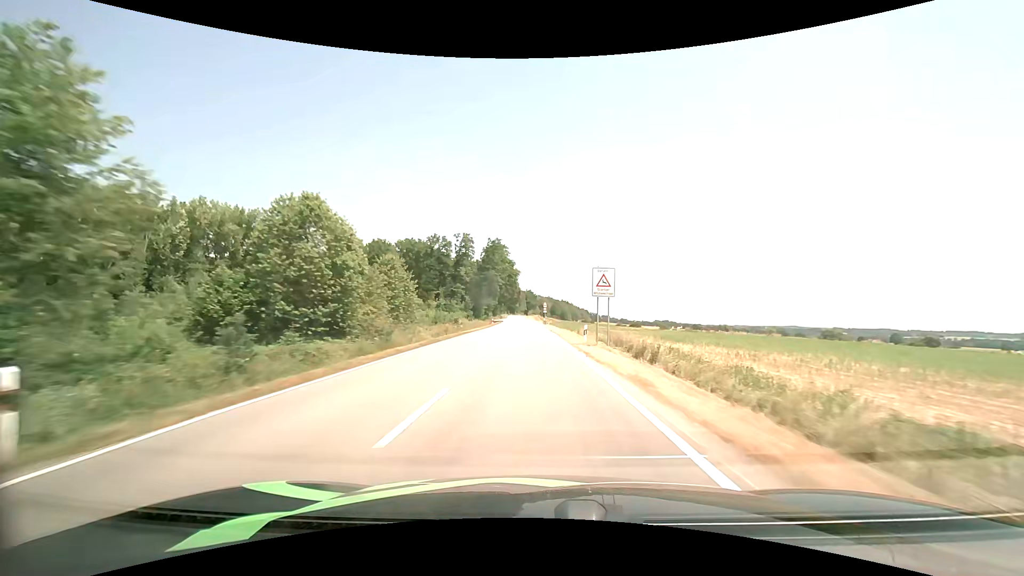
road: tertiary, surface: asphalt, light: Day
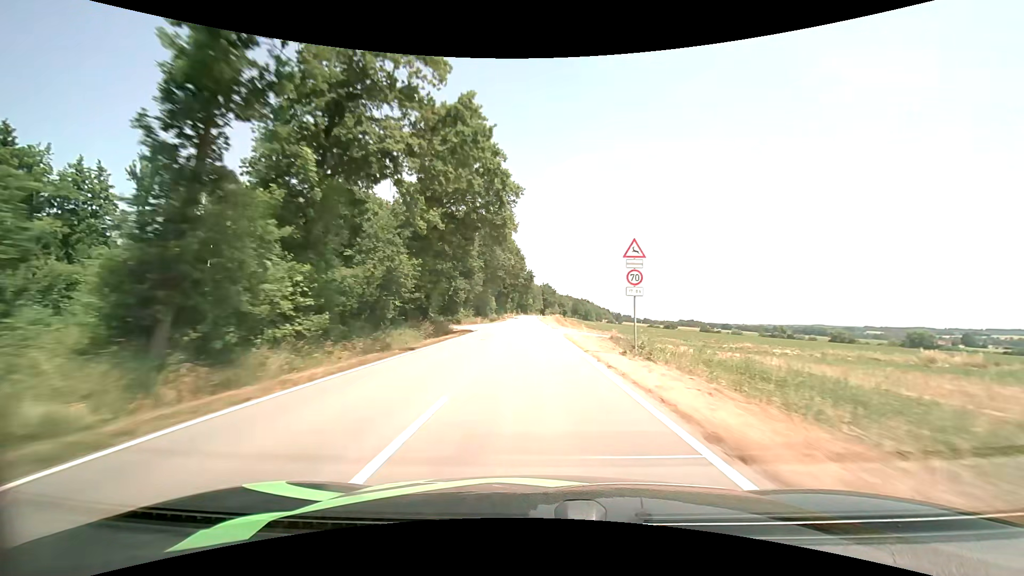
(-1.4, +75.9) m; -2°
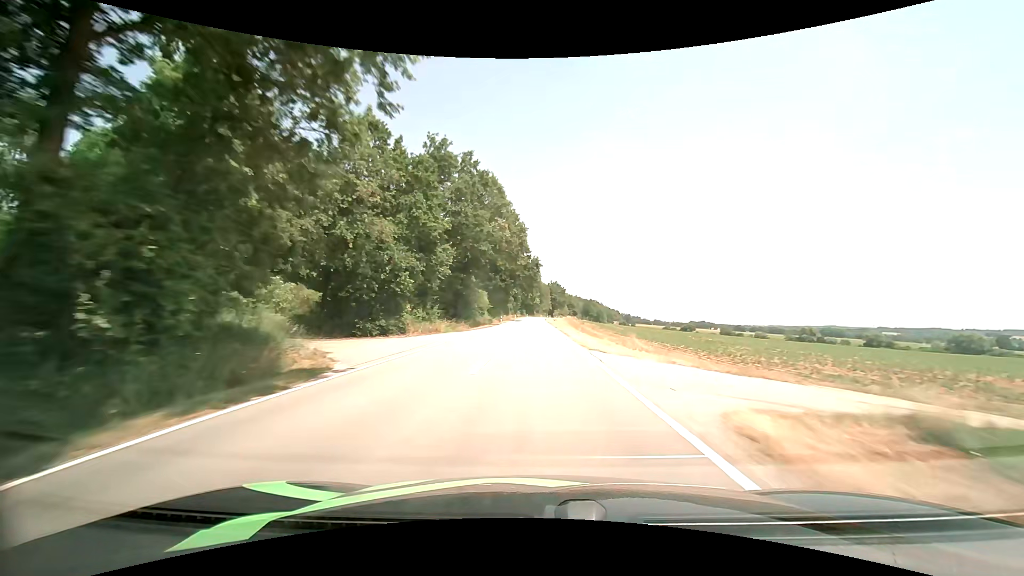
(-0.2, +30.3) m; -1°
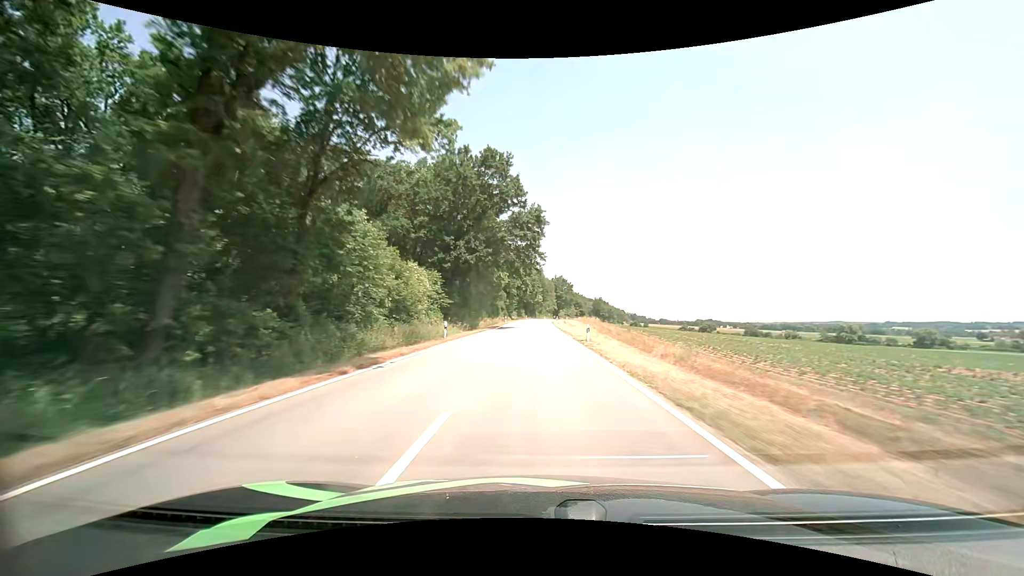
(-0.1, +45.5) m; 0°
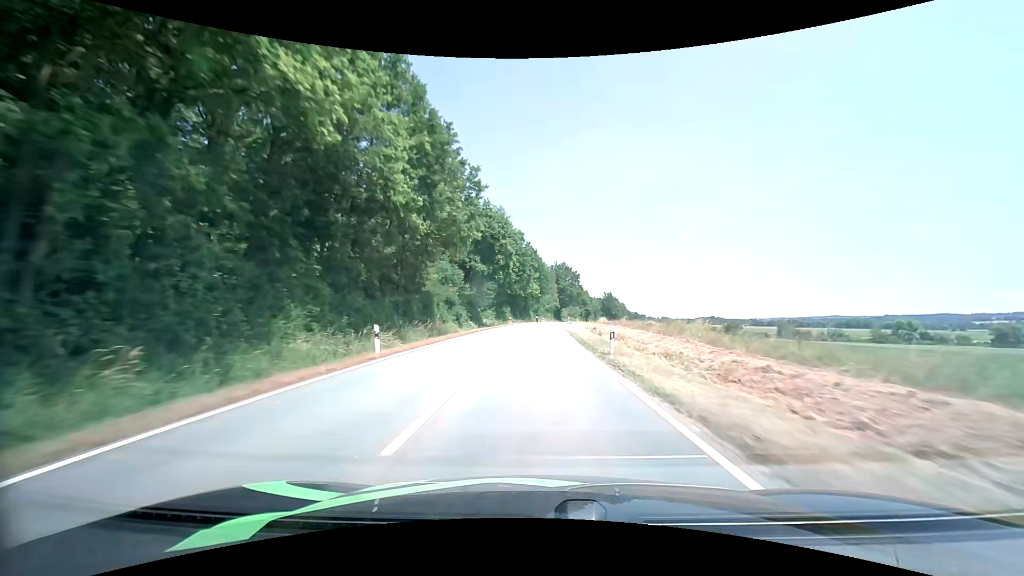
(+0.1, +60.1) m; 0°
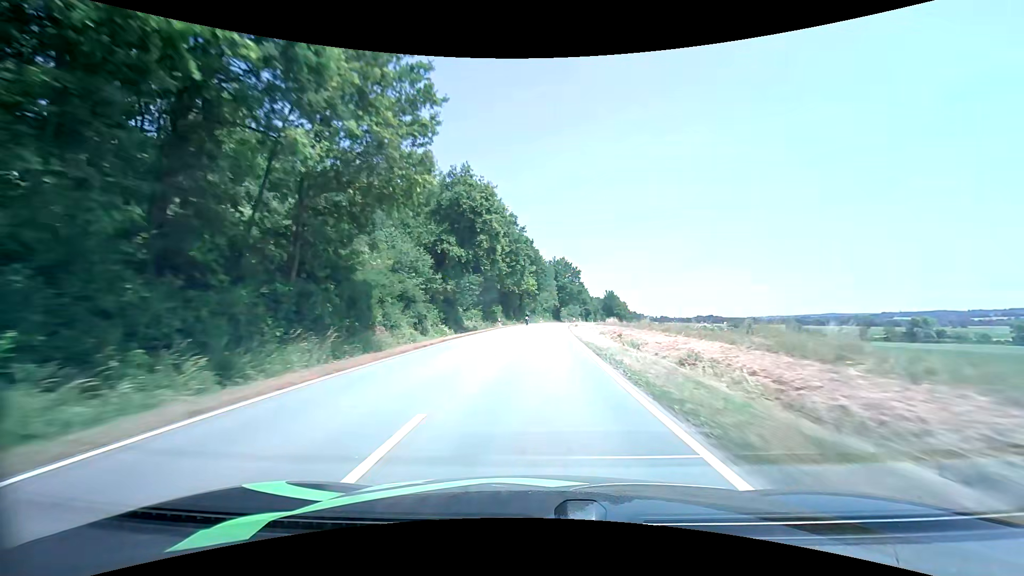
(+0.1, +14.7) m; 0°
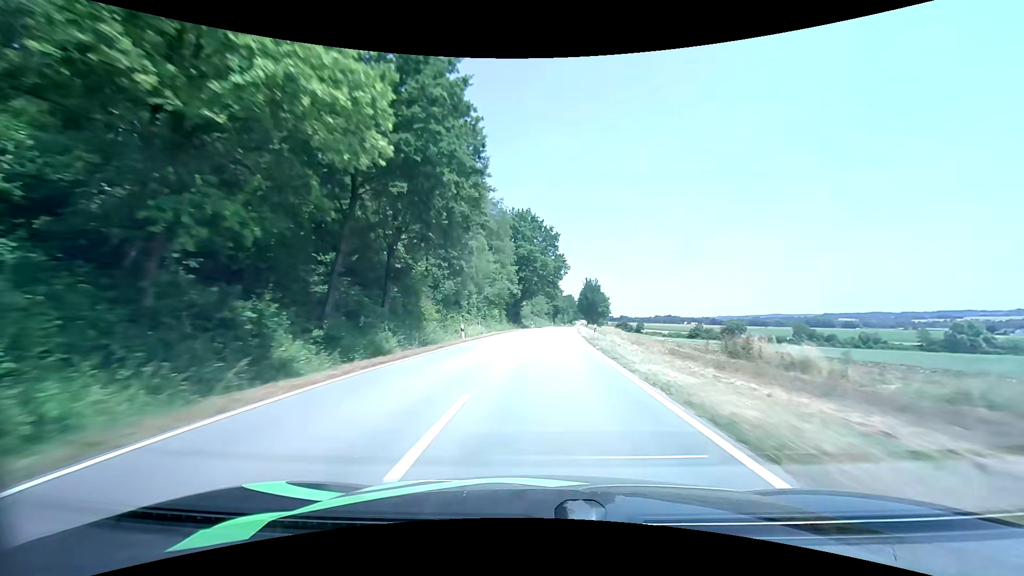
(+2.3, +72.4) m; +5°
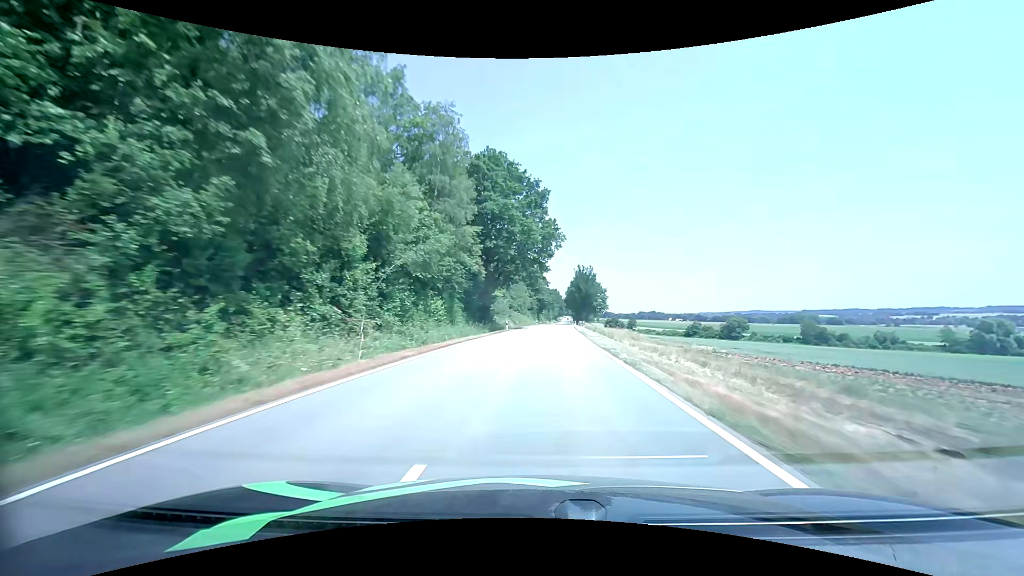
(+0.5, +28.6) m; +2°
(0, +10) (0, +20) (+1, +30) (+1, +40) (+2, +50) (+2, +60) (+3, +70) (+3, +80) (+4, +90) (+5, +100) m
